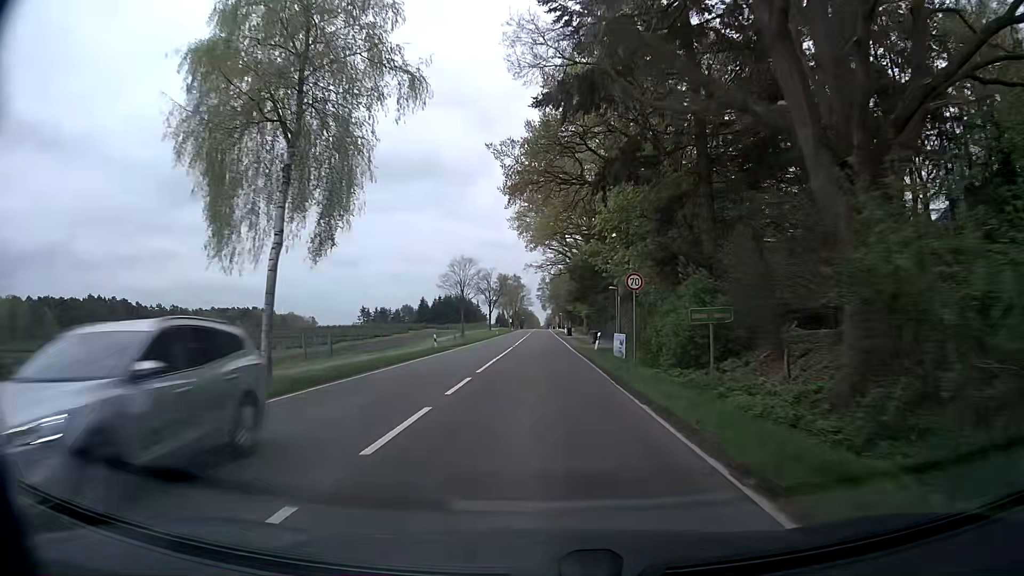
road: secondary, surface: asphalt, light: Day
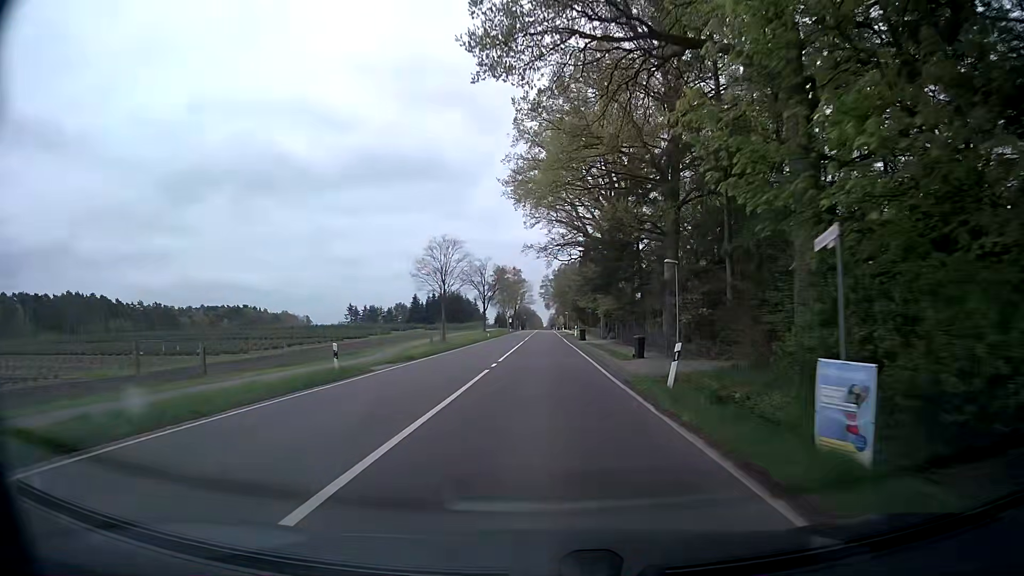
(-0.1, +20.7) m; -1°
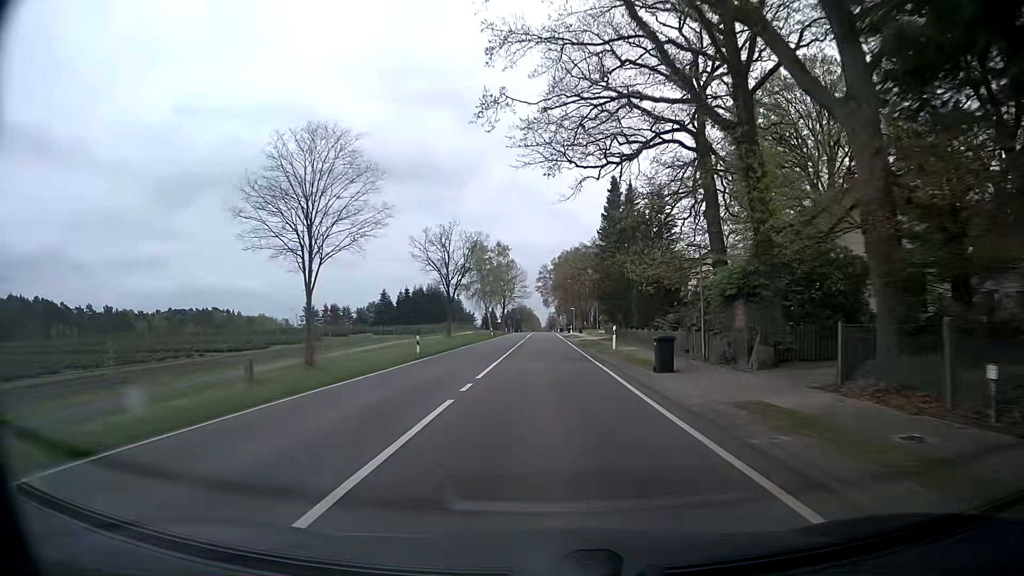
(+0.2, +42.0) m; +1°
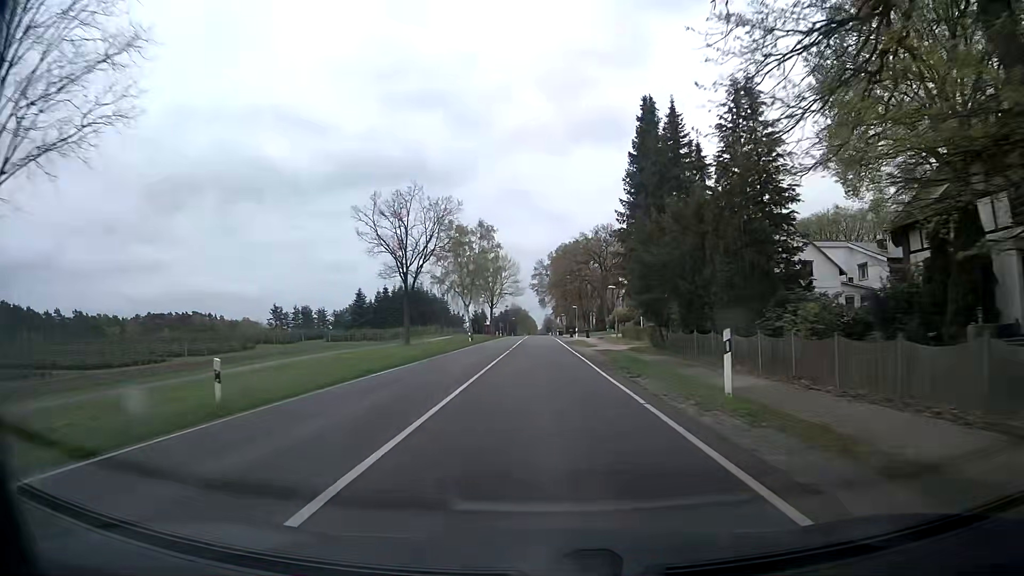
(0.0, +21.2) m; 0°
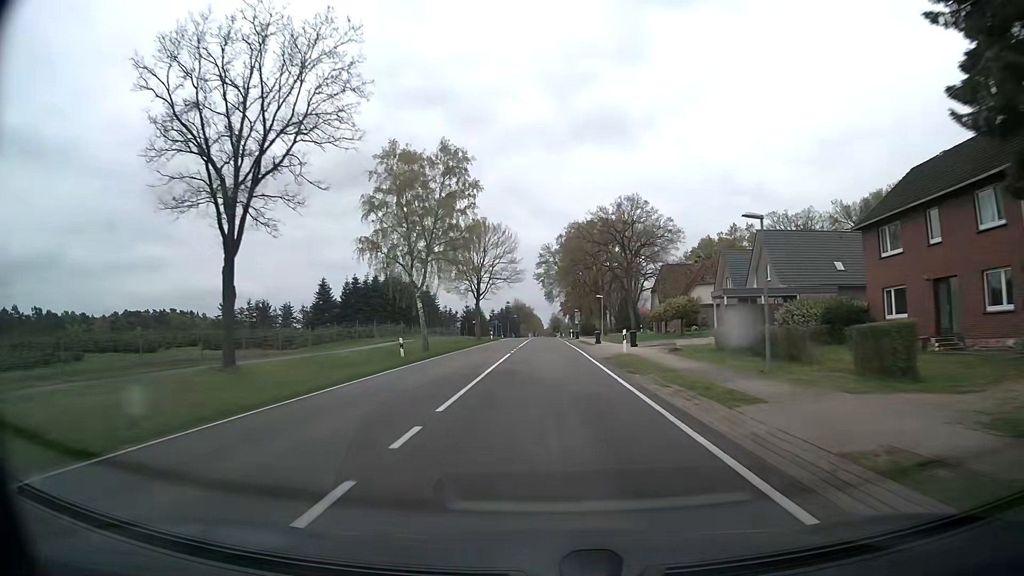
(-0.3, +32.0) m; 0°
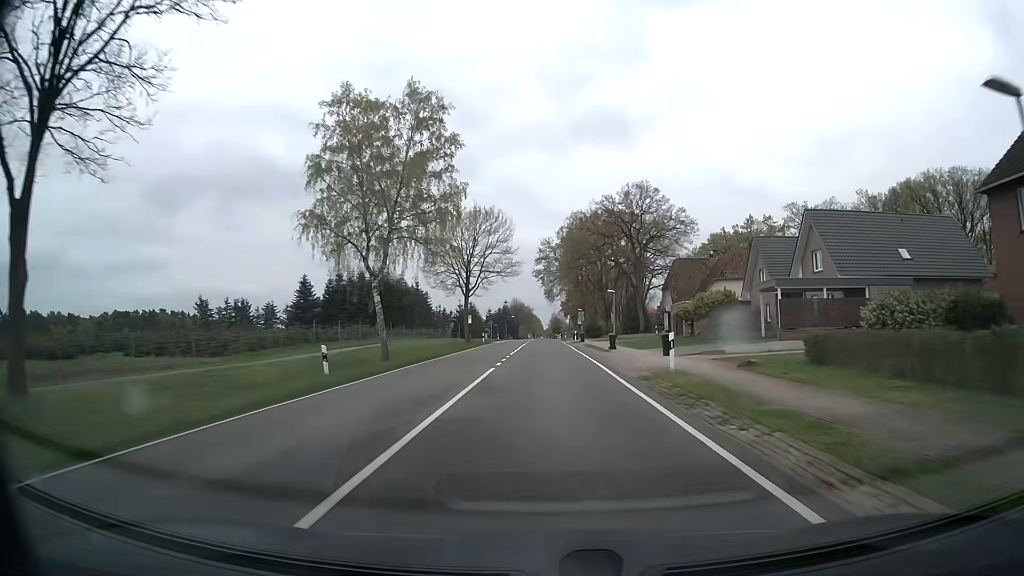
(0.0, +10.7) m; 0°
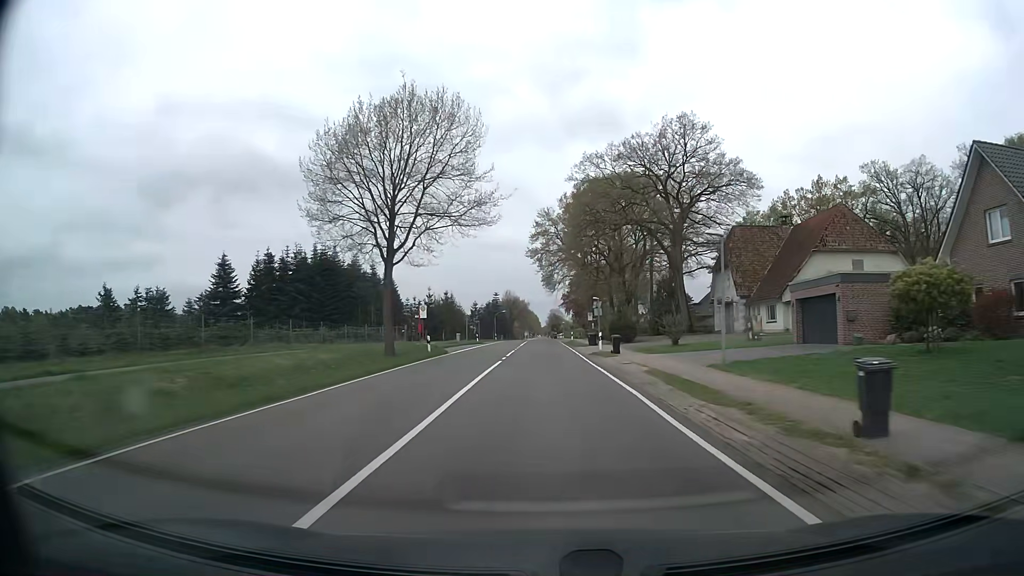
(+0.2, +32.1) m; +1°
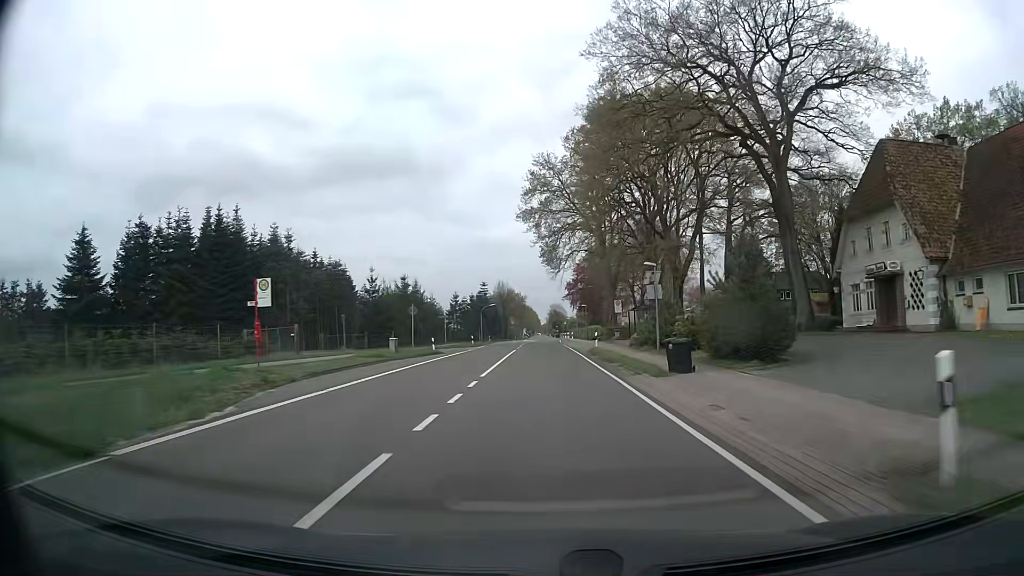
(-0.1, +32.3) m; 0°
(0, +10) (0, +20) (0, +30) (0, +40) (0, +50) (0, +60) (0, +70) (0, +80) (+1, +90) (+1, +100) m
